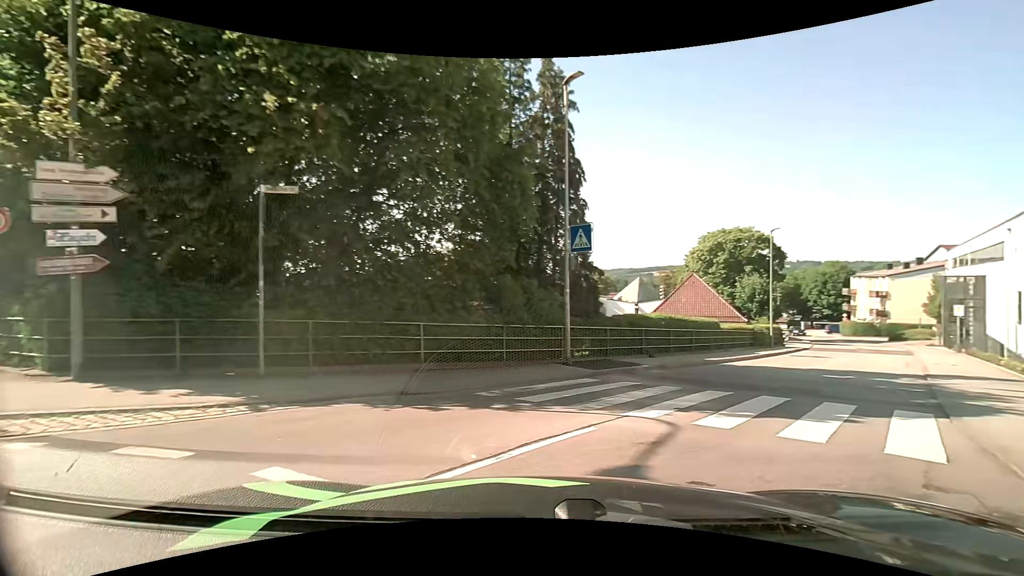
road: unclassified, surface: asphalt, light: Day
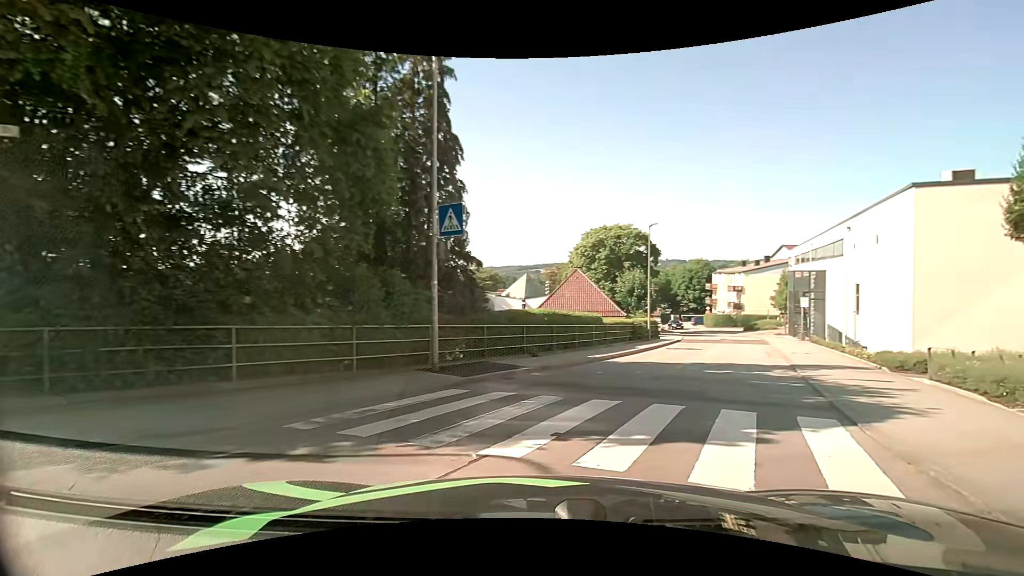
(+0.3, +2.3) m; +12°
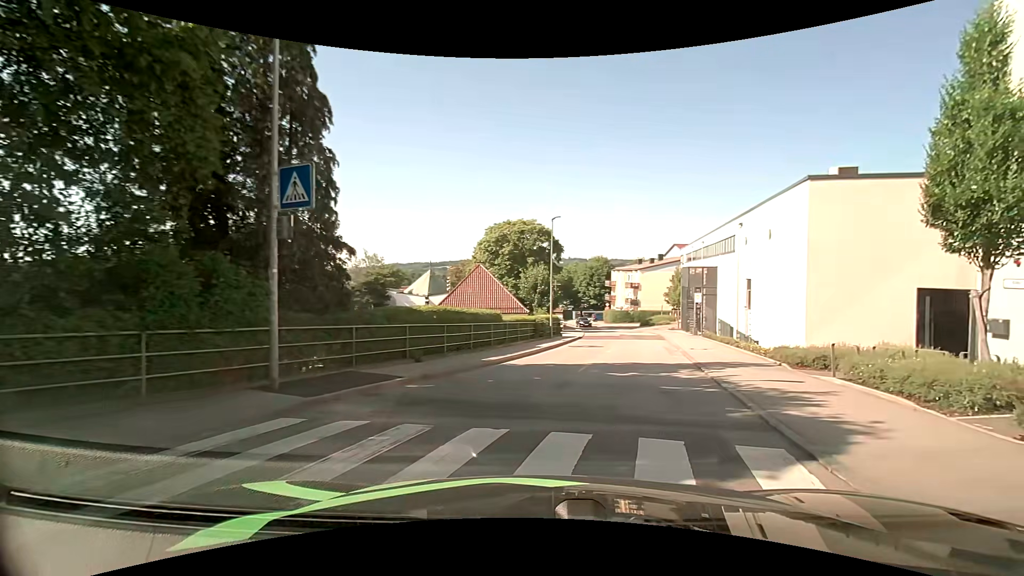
(+0.2, +2.5) m; +12°
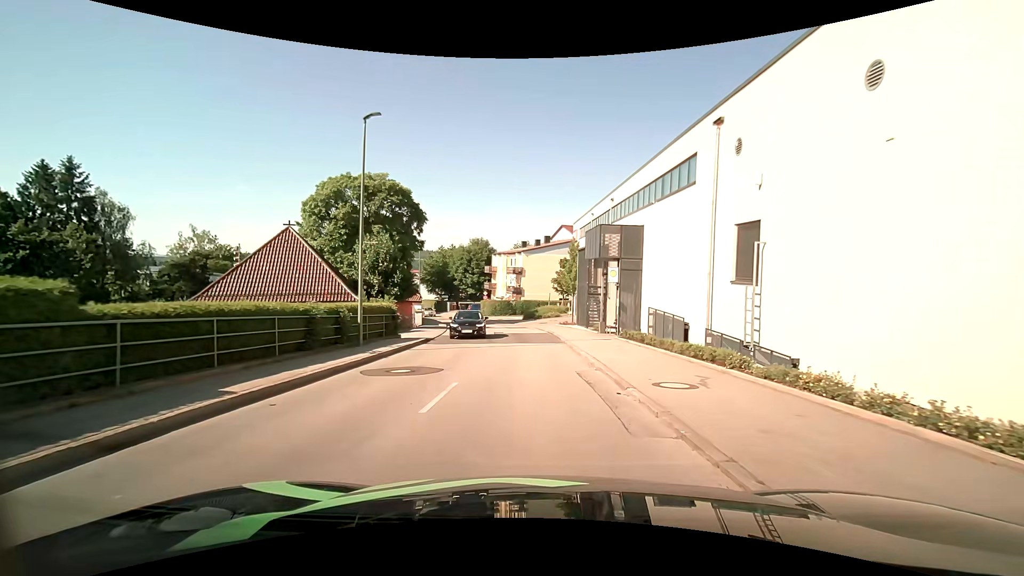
(+2.3, +15.8) m; +12°
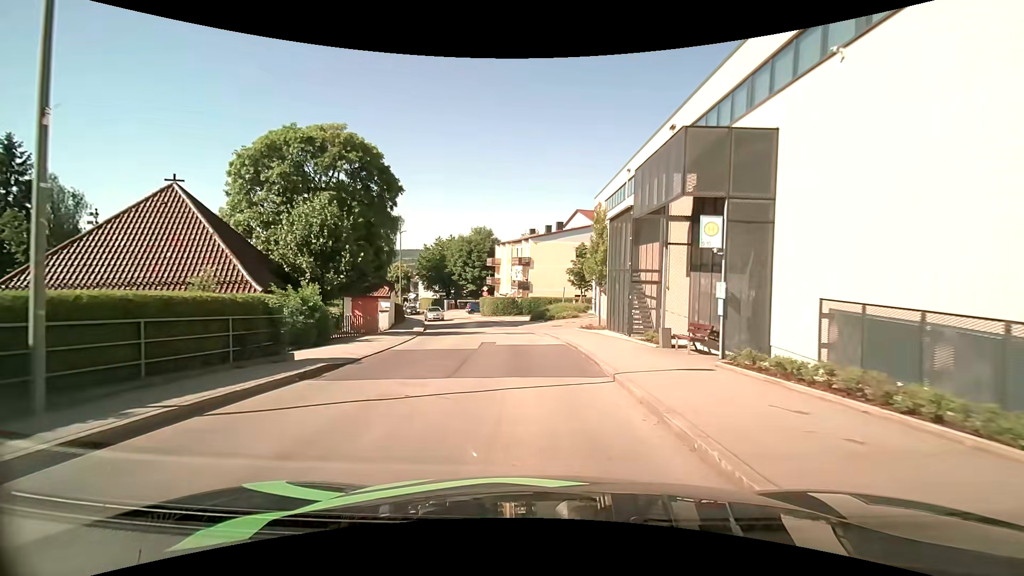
(-0.1, +12.0) m; -2°
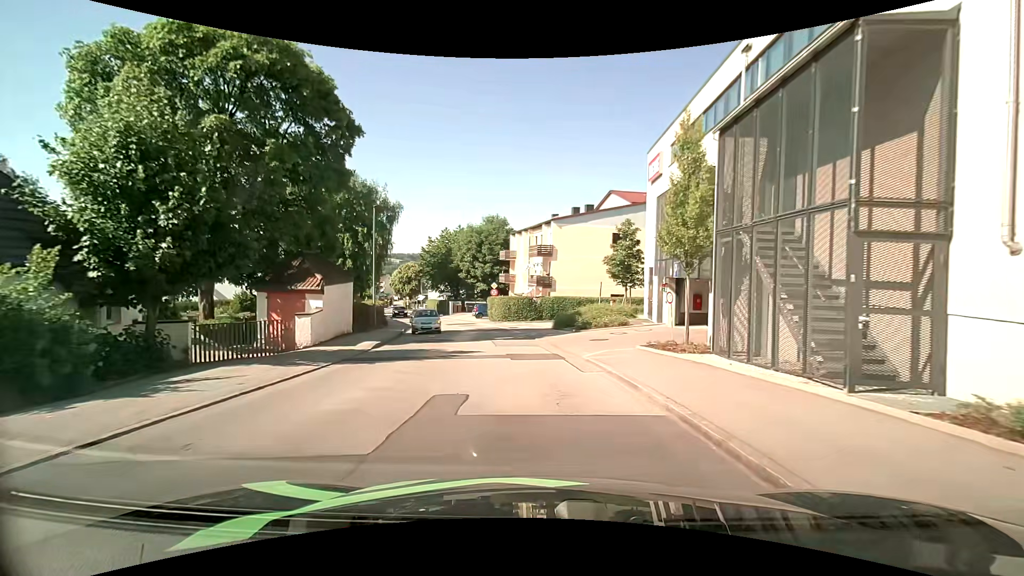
(-0.2, +12.9) m; -1°
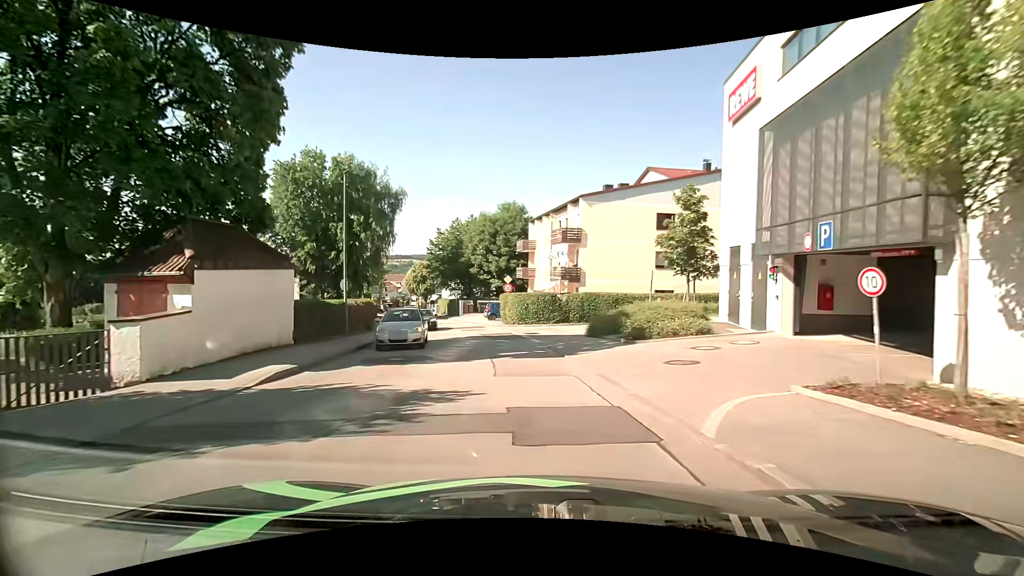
(-0.2, +8.7) m; -3°
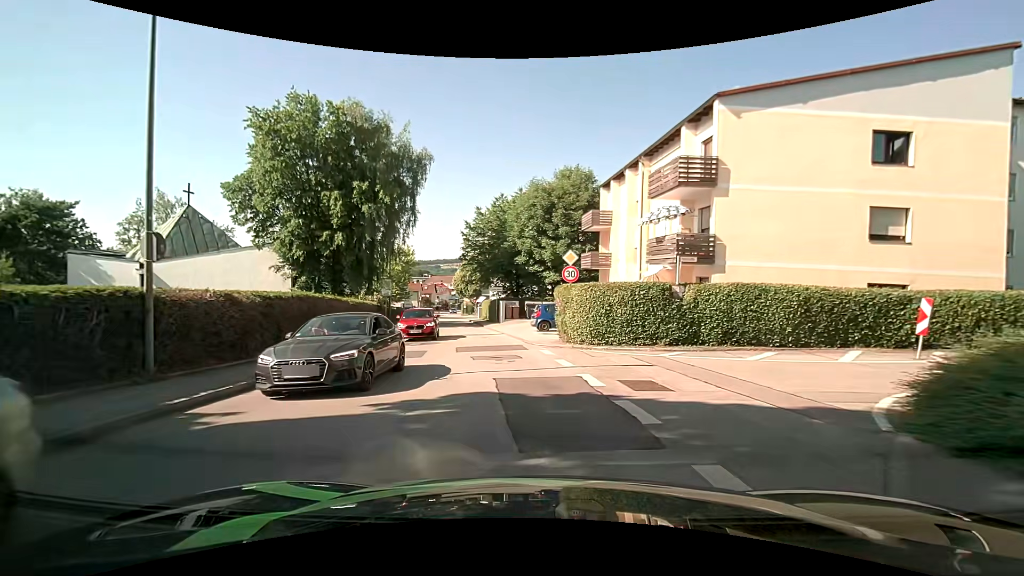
(-0.2, +16.2) m; -5°
